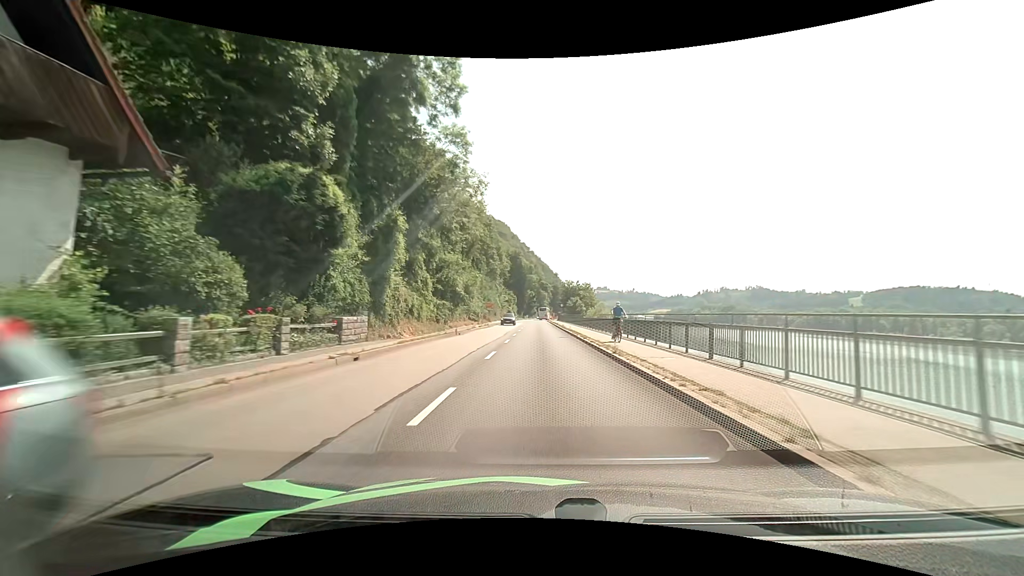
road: primary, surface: asphalt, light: Day
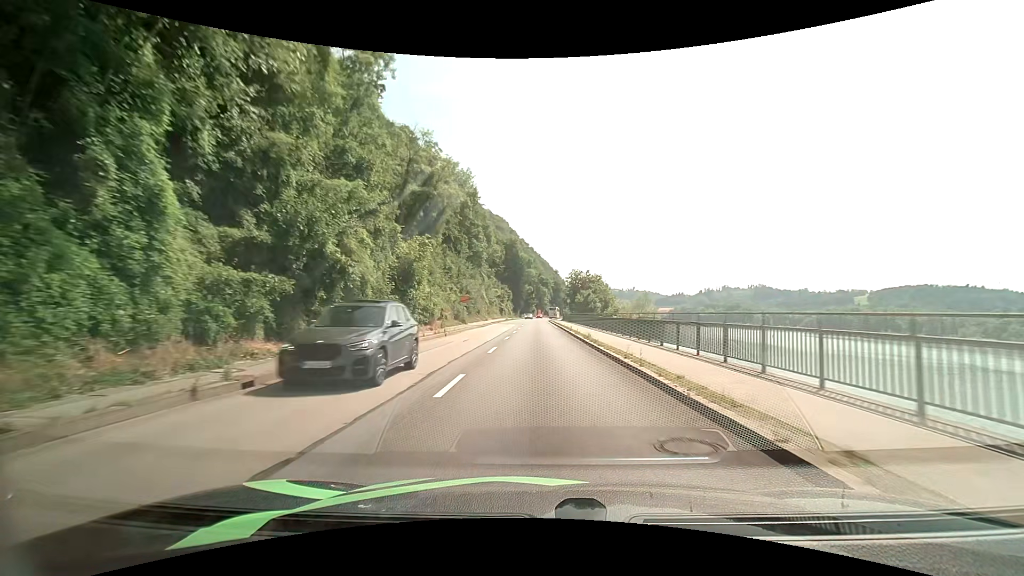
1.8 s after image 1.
(0.0, +25.0) m; 0°
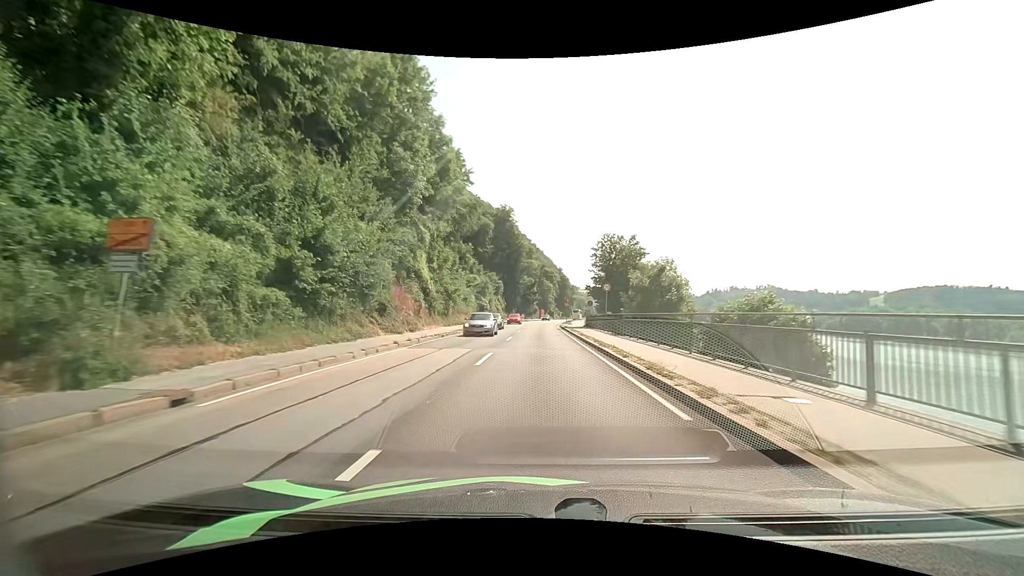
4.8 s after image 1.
(-0.1, +42.2) m; 0°
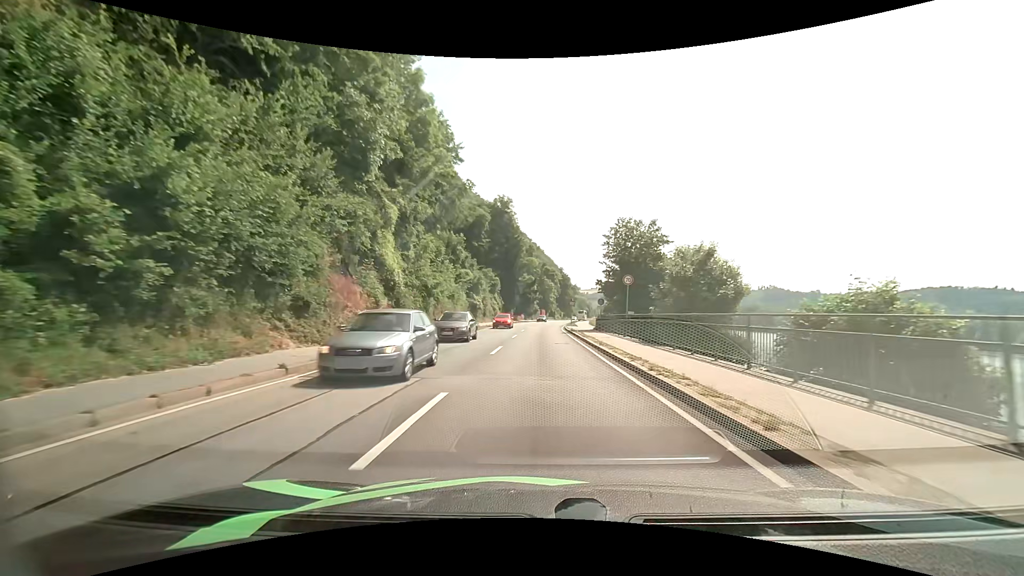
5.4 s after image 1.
(0.0, +8.6) m; 0°
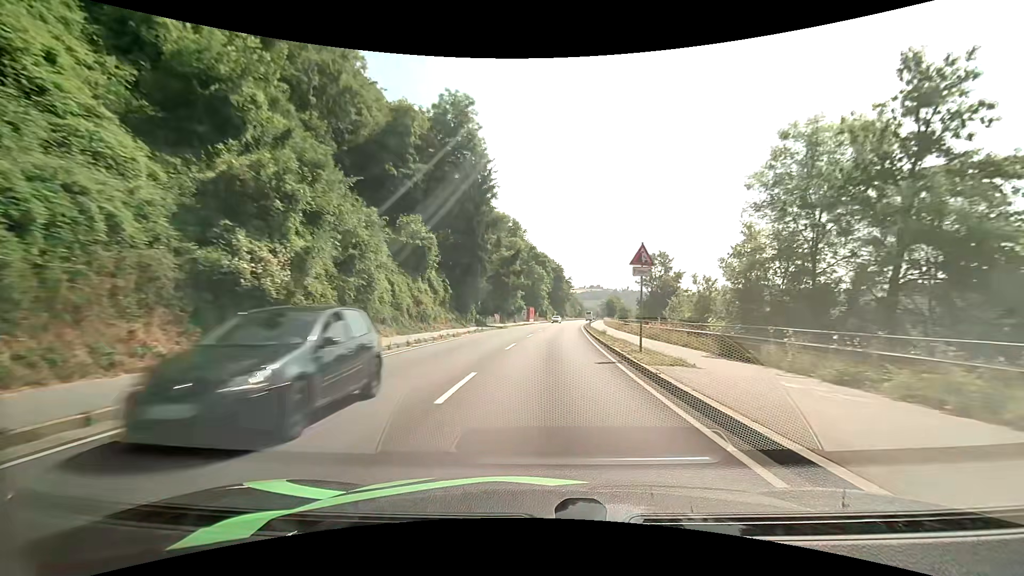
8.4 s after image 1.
(+0.3, +44.9) m; +1°
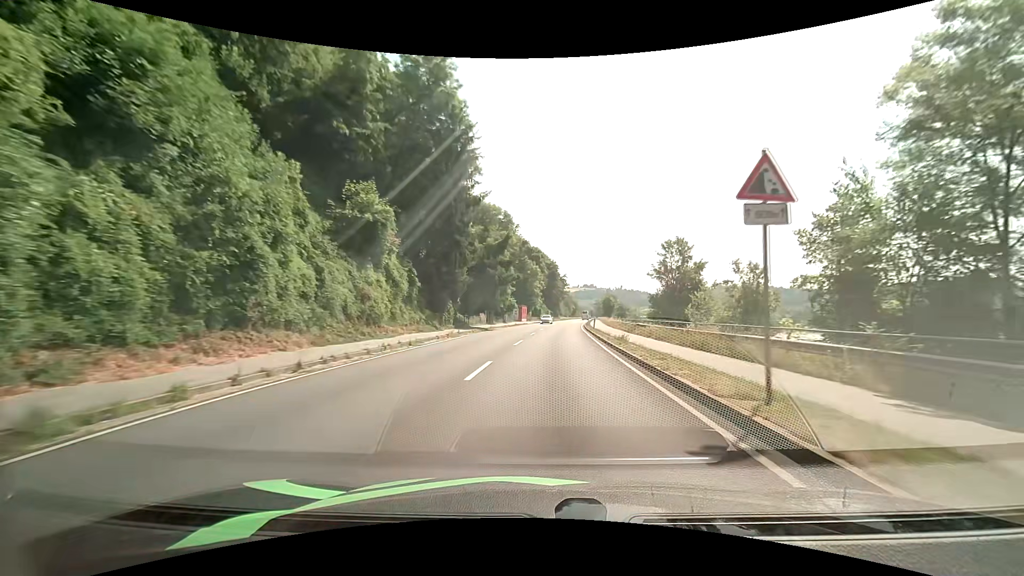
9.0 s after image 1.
(0.0, +9.4) m; +1°
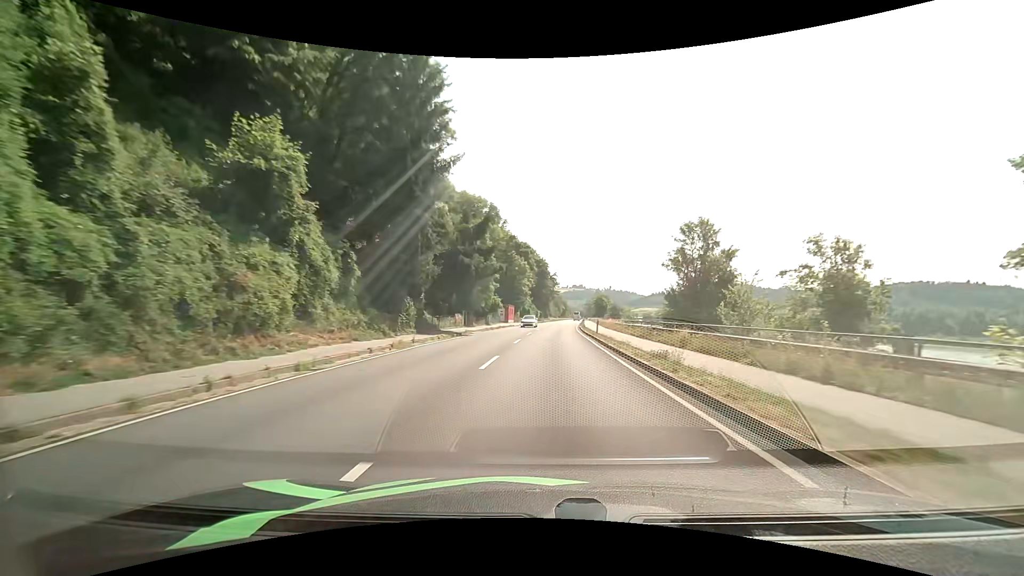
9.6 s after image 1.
(0.0, +9.6) m; +1°
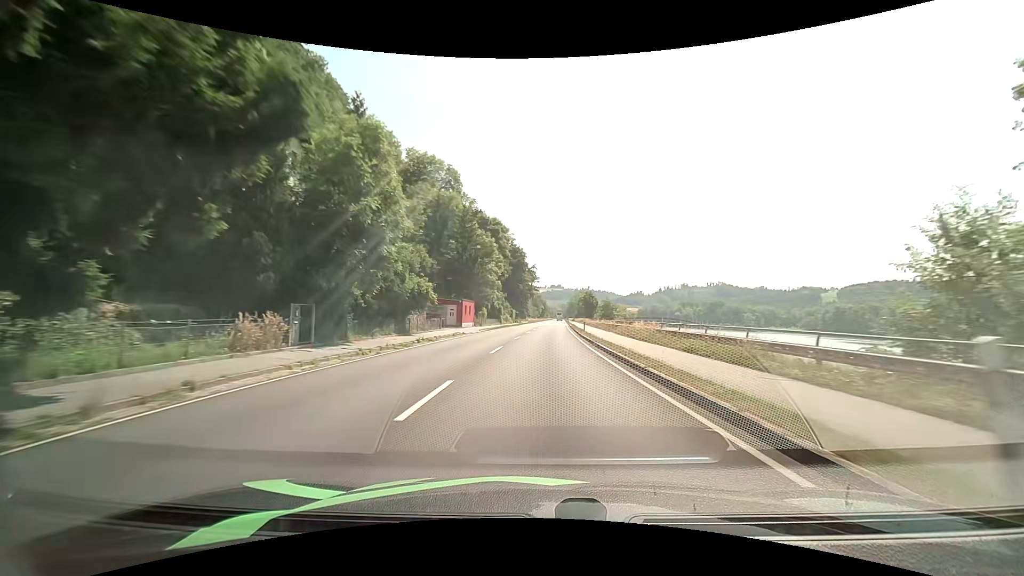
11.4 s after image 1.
(+0.8, +30.2) m; +2°
(0, +10) (0, +20) (+1, +30) (+1, +40) (+1, +50) (+2, +60) (+2, +70) (+3, +80) (+3, +90) (+4, +100) m
